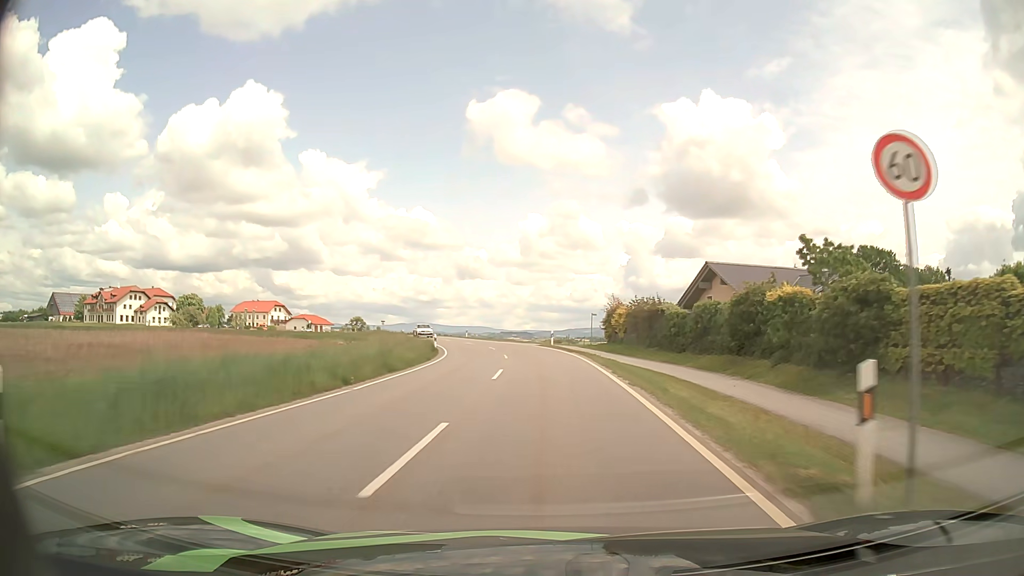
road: tertiary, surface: asphalt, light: Day
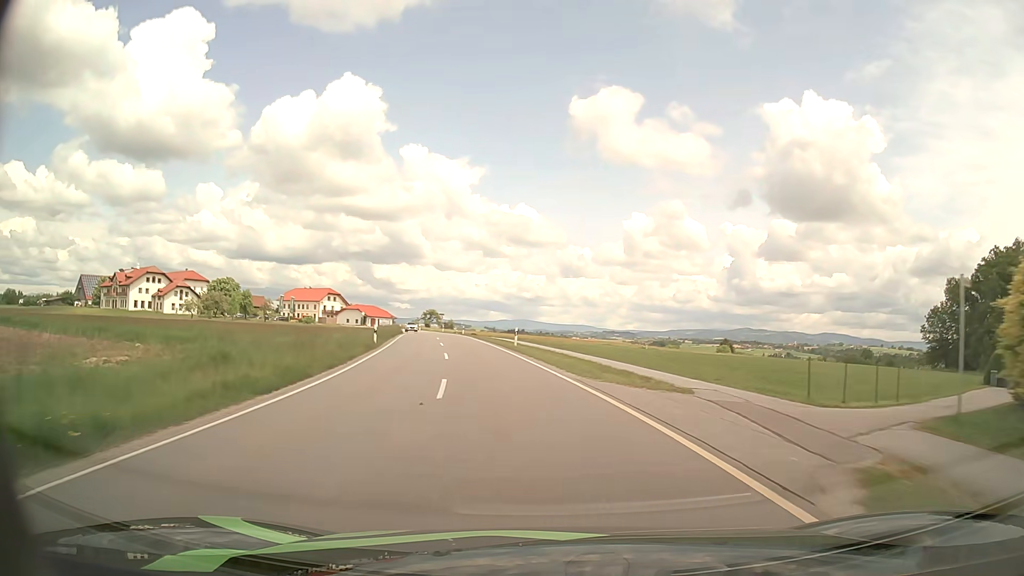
(-1.8, +41.5) m; -8°
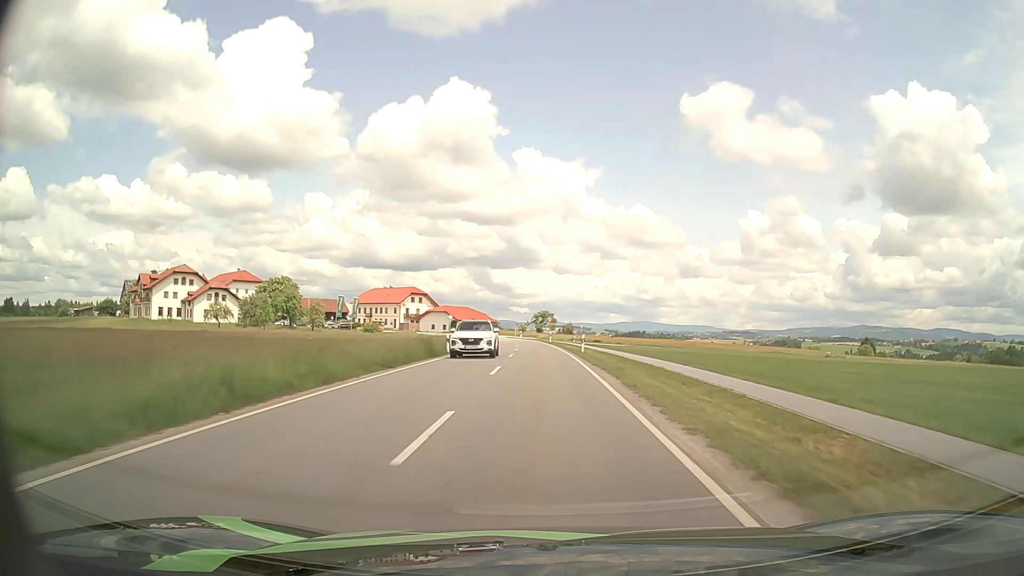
(-5.0, +41.4) m; -10°
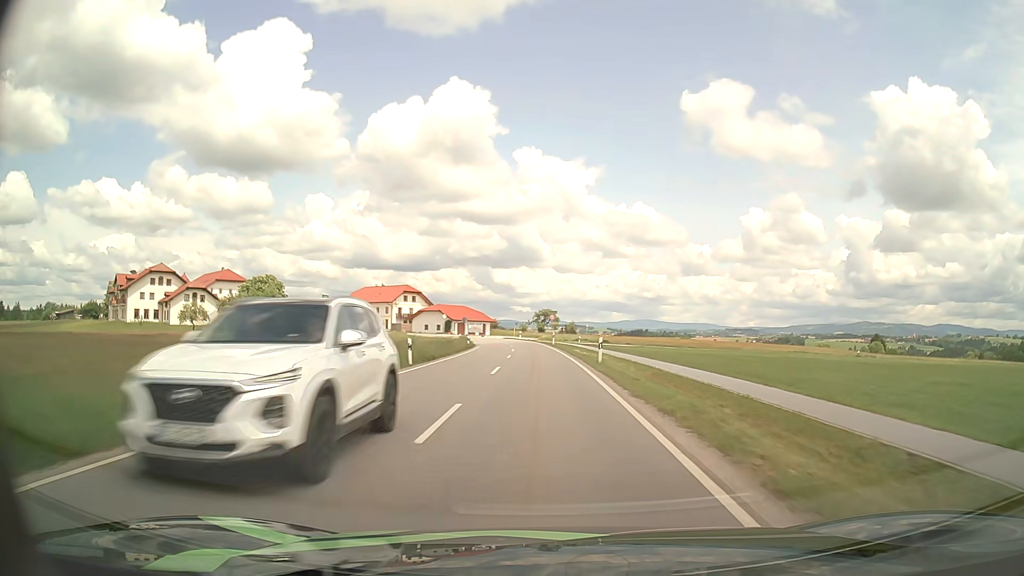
(0.0, +10.7) m; 0°
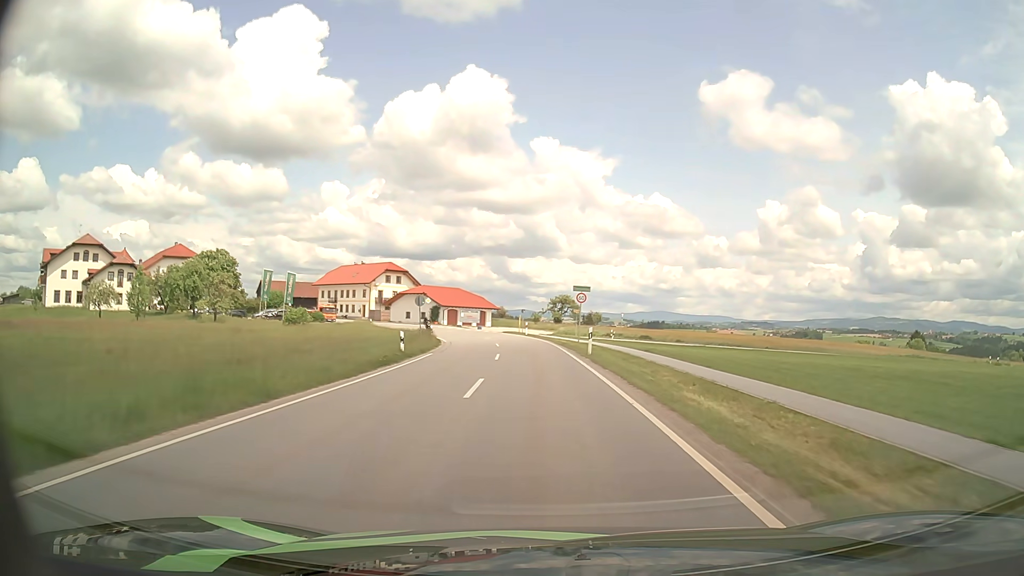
(-0.6, +31.6) m; -1°
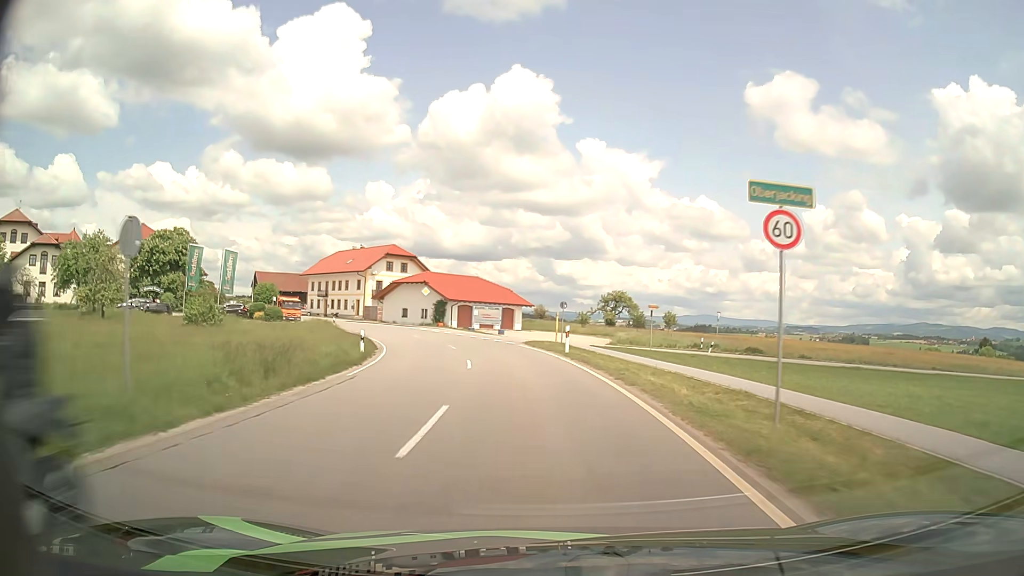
(-0.5, +29.2) m; -4°
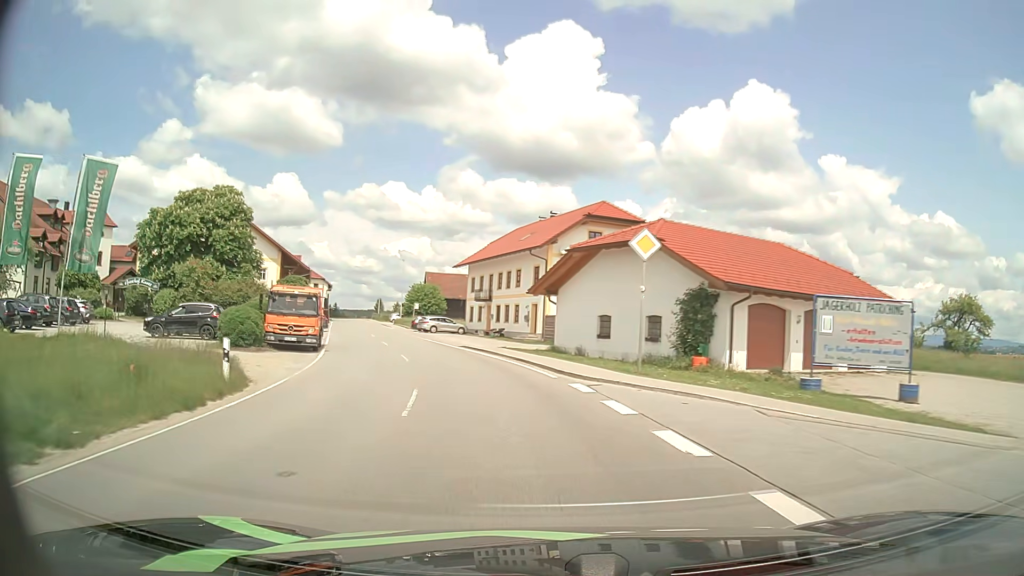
(-6.7, +44.9) m; -21°
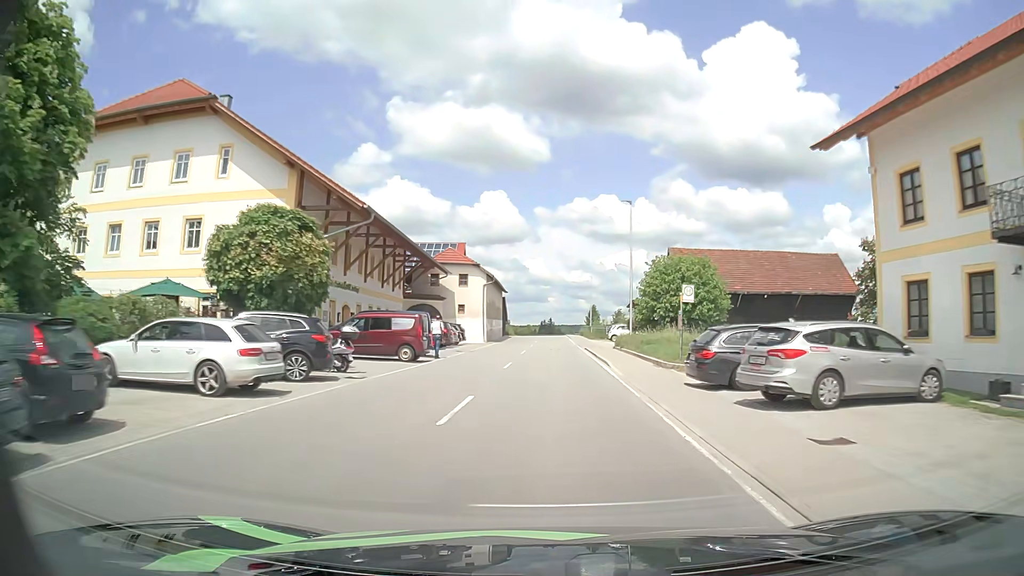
(-10.9, +47.8) m; -19°
(0, +10) (0, +20) (0, +30) (0, +40) (0, +50) (0, +60) (0, +70) (+1, +80) (+1, +90) (+1, +100) m
